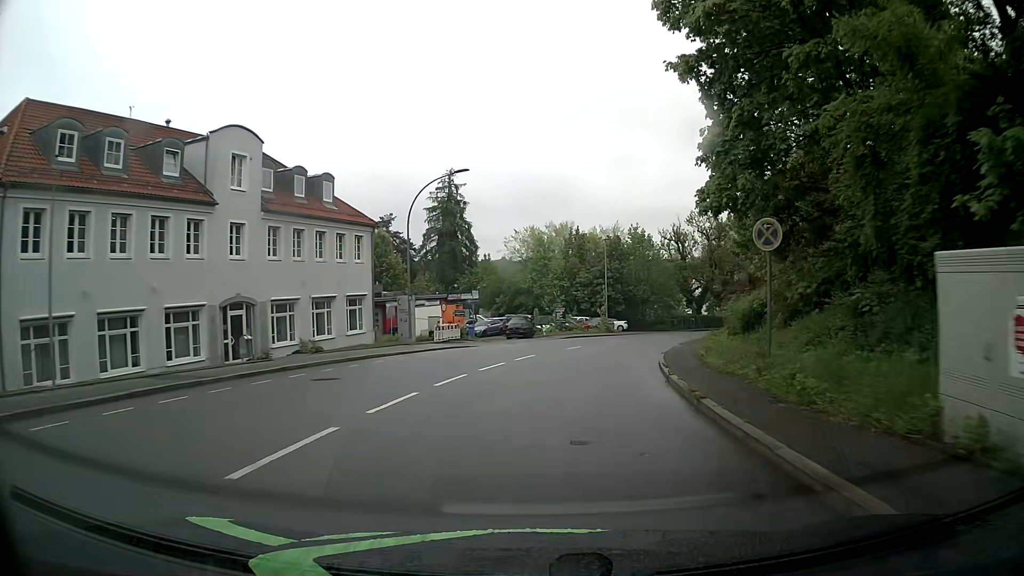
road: tertiary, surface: asphalt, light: Day
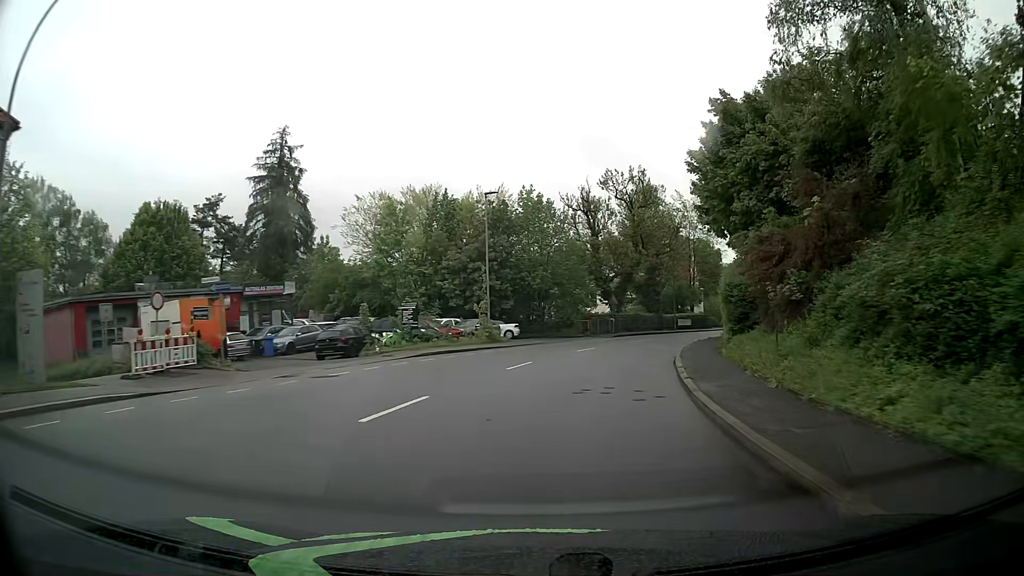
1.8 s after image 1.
(+1.9, +22.8) m; +10°
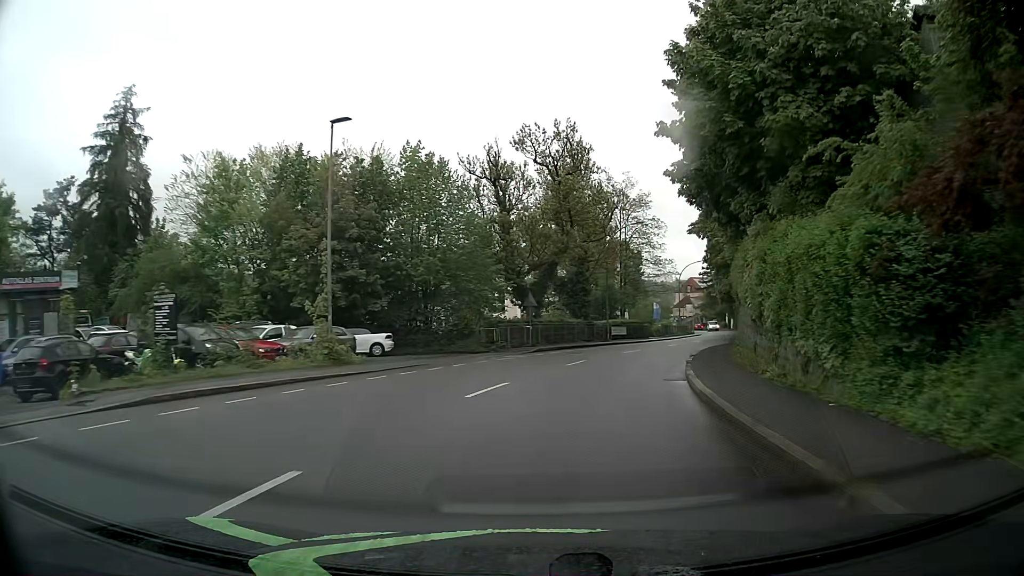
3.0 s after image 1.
(+1.0, +15.2) m; +8°
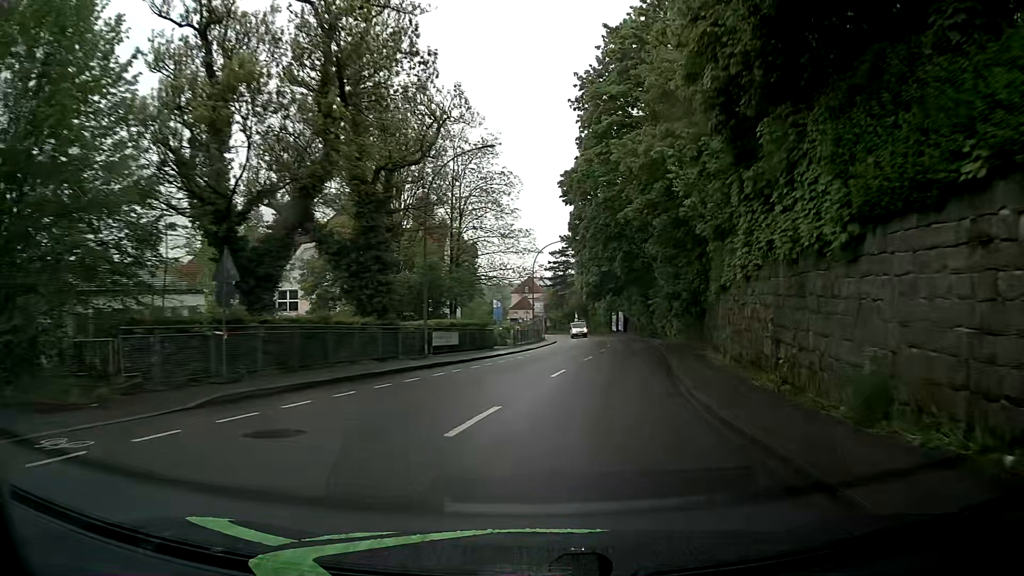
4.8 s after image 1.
(+2.5, +22.6) m; +14°
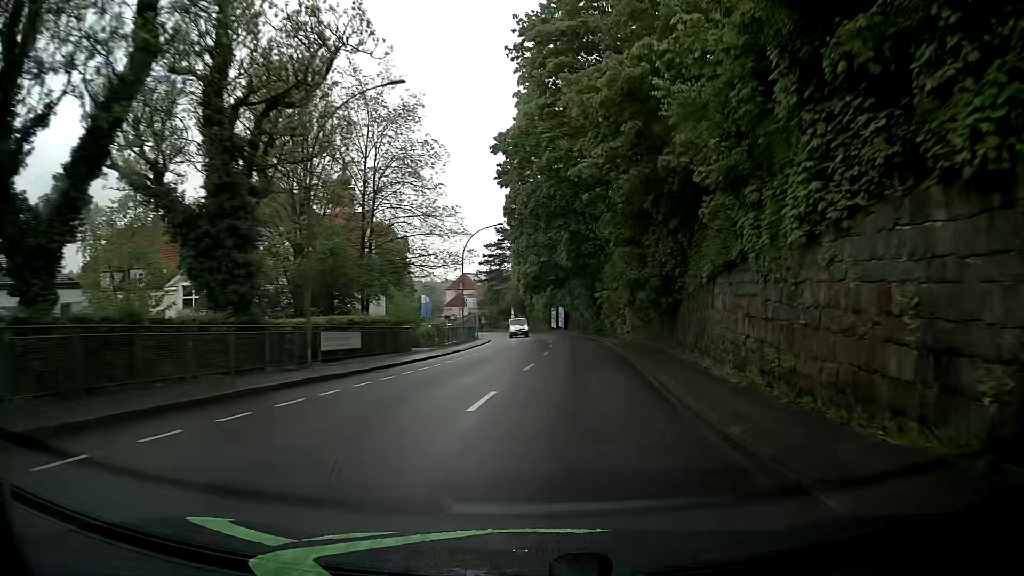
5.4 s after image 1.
(+0.4, +7.6) m; +5°
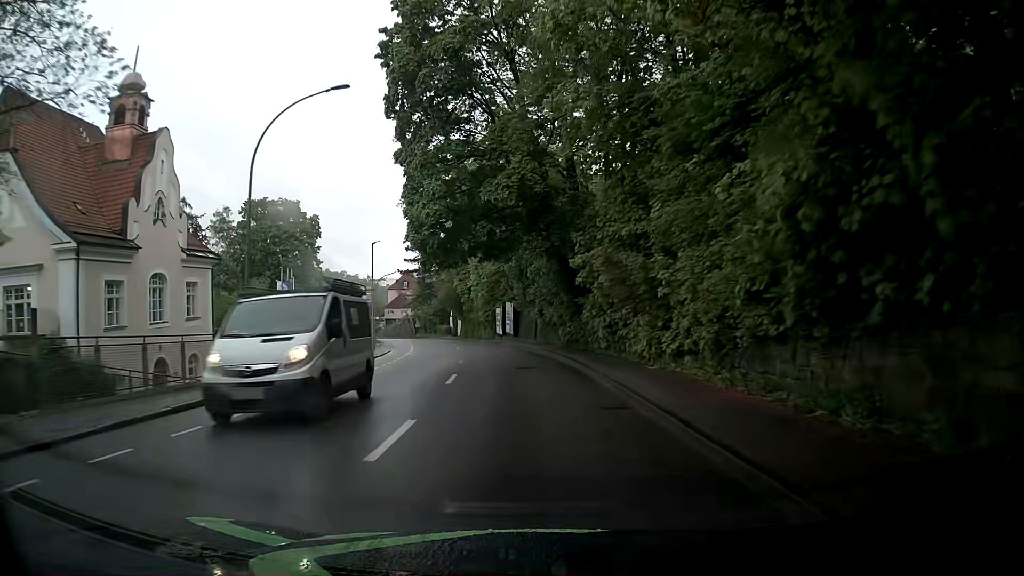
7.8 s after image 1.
(+2.2, +30.6) m; +5°
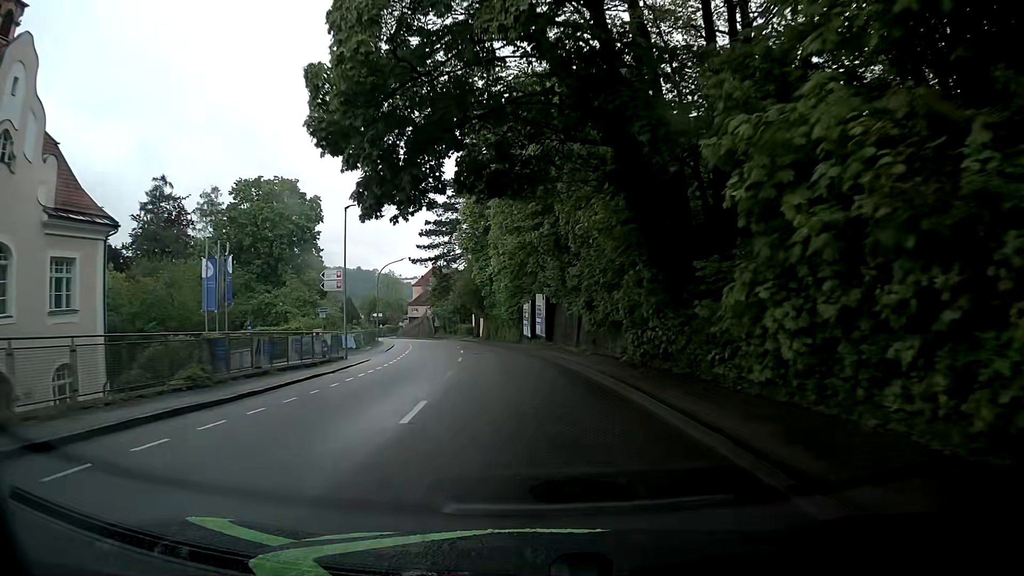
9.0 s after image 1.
(-0.6, +15.3) m; -4°
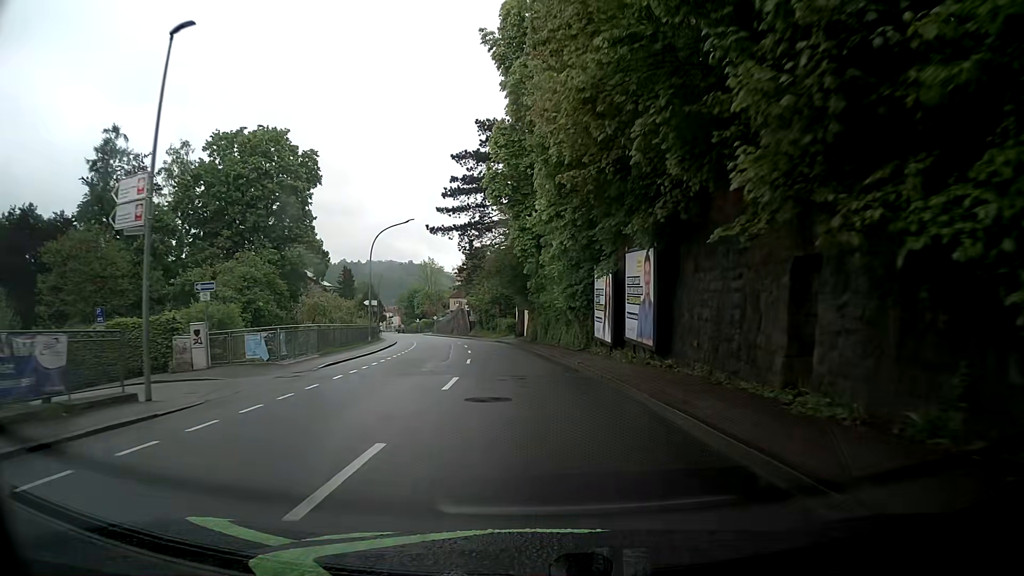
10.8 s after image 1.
(-1.2, +22.9) m; -6°
(0, +10) (-1, +20) (-1, +30) (-2, +40) (-3, +50) (-5, +60) (-7, +70) (-9, +79) (-12, +89) (-14, +99) m
